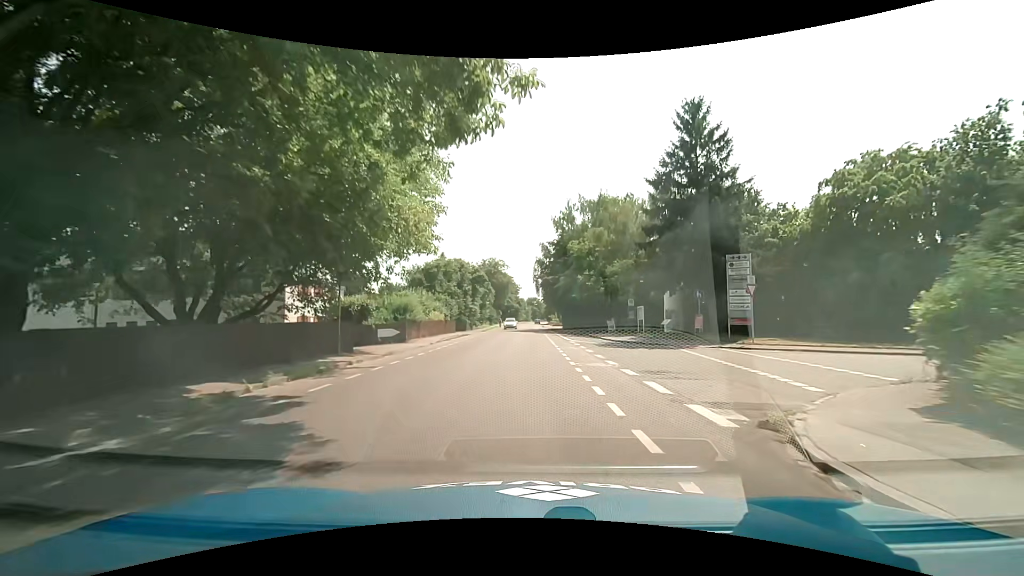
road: secondary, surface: asphalt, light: Day
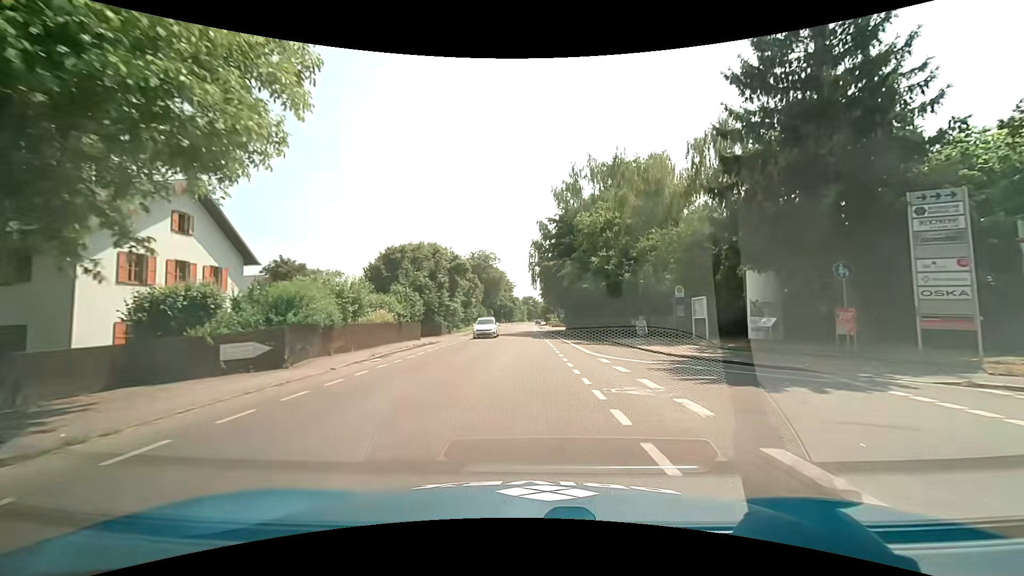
(0.0, +14.7) m; 0°
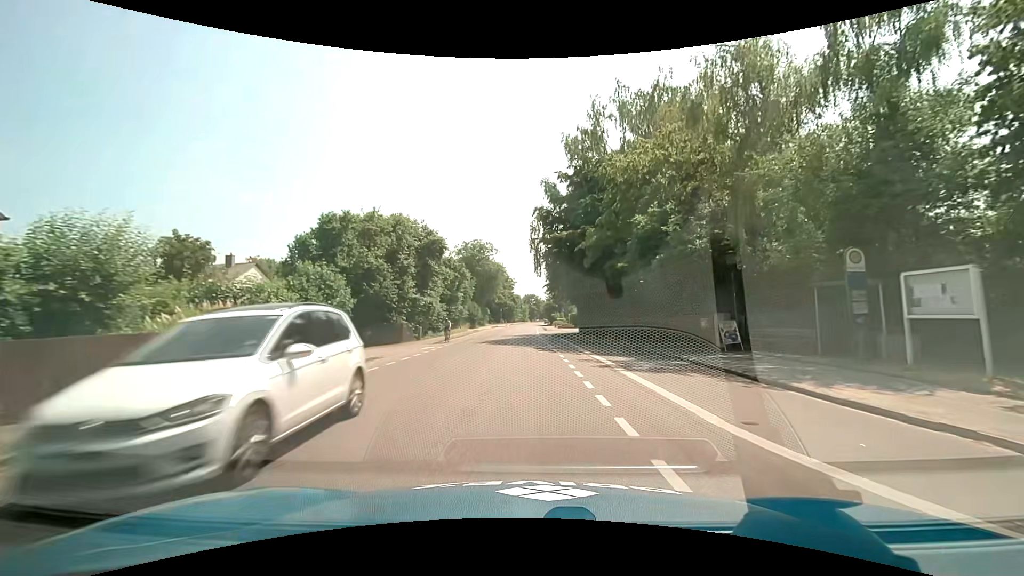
(+0.1, +14.7) m; 0°
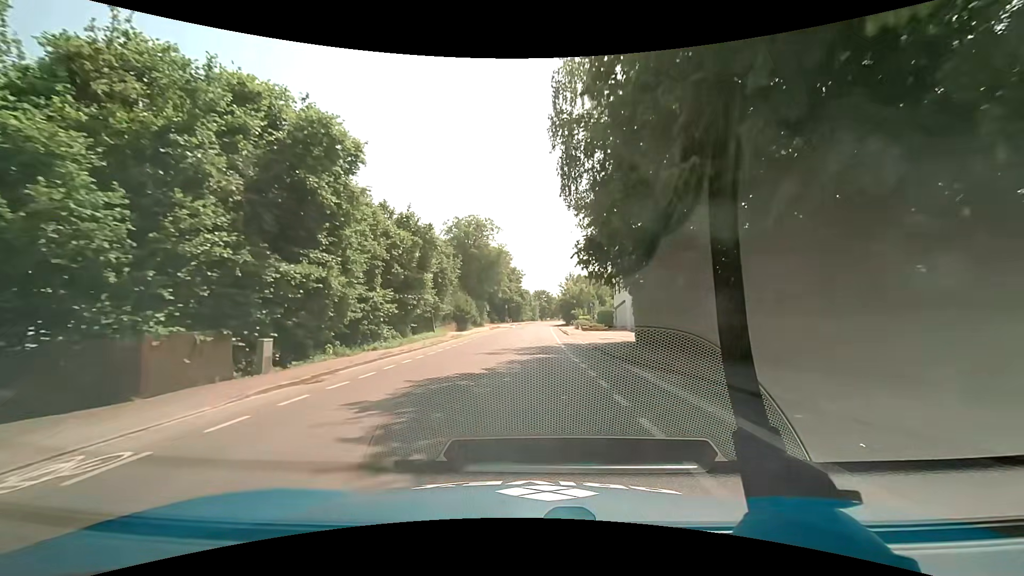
(-0.2, +22.0) m; -1°
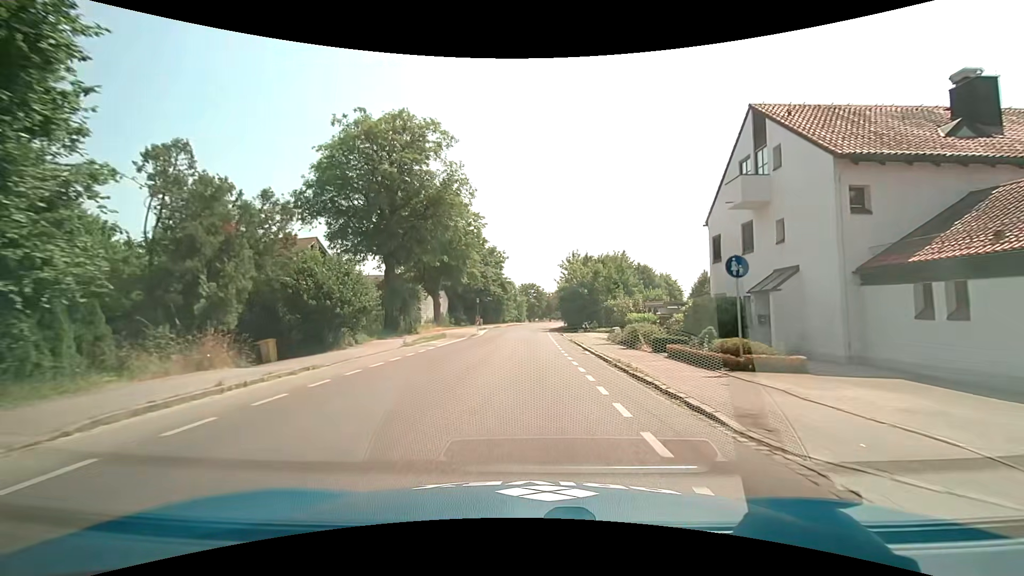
(+0.5, +36.5) m; +2°
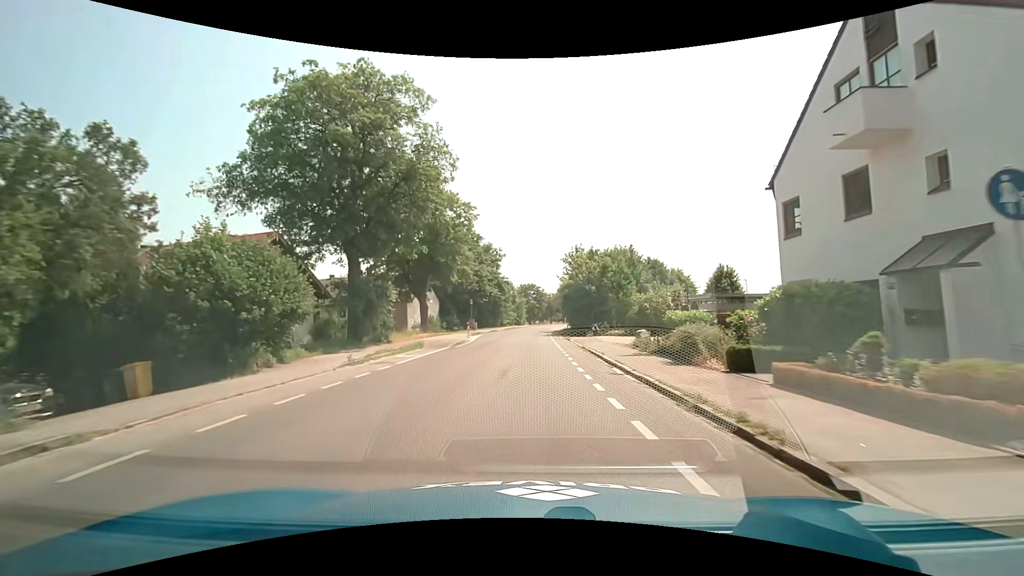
(0.0, +7.3) m; 0°
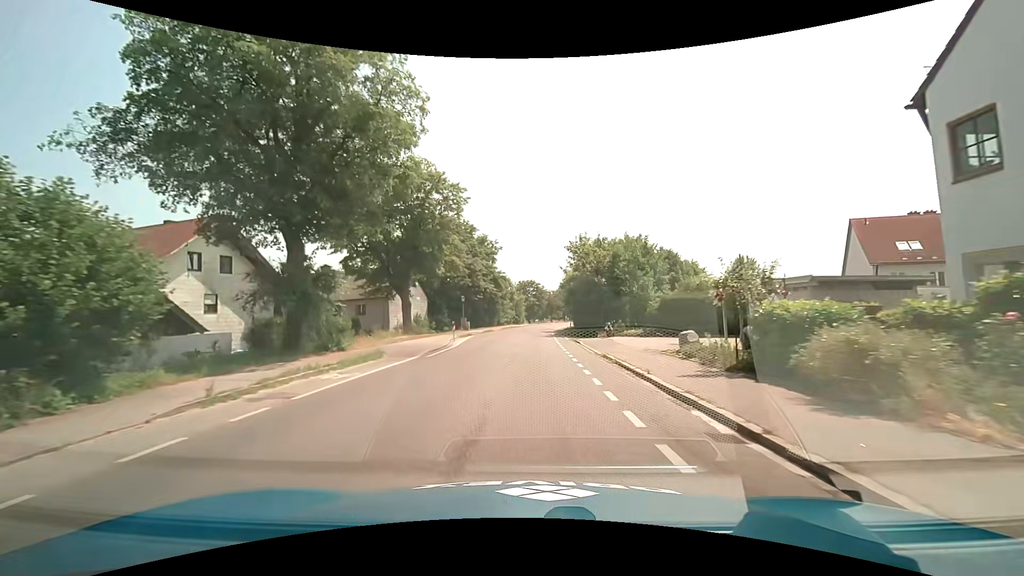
(0.0, +7.3) m; 0°
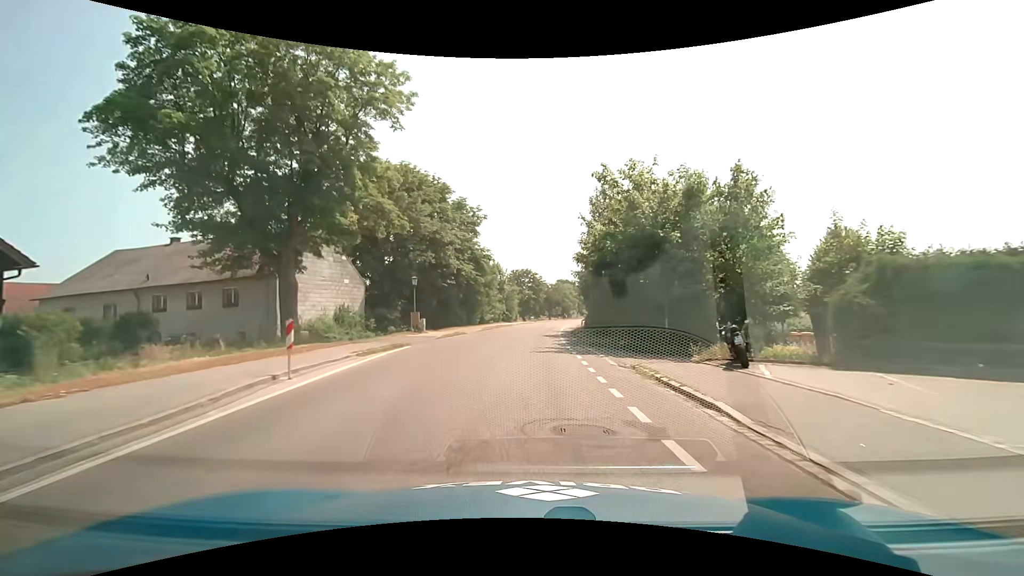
(0.0, +21.9) m; 0°
(0, +10) (0, +20) (+1, +30) (+1, +40) (+2, +50) (+3, +60) (+4, +70) (+6, +80) (+7, +90) (+9, +99) m
